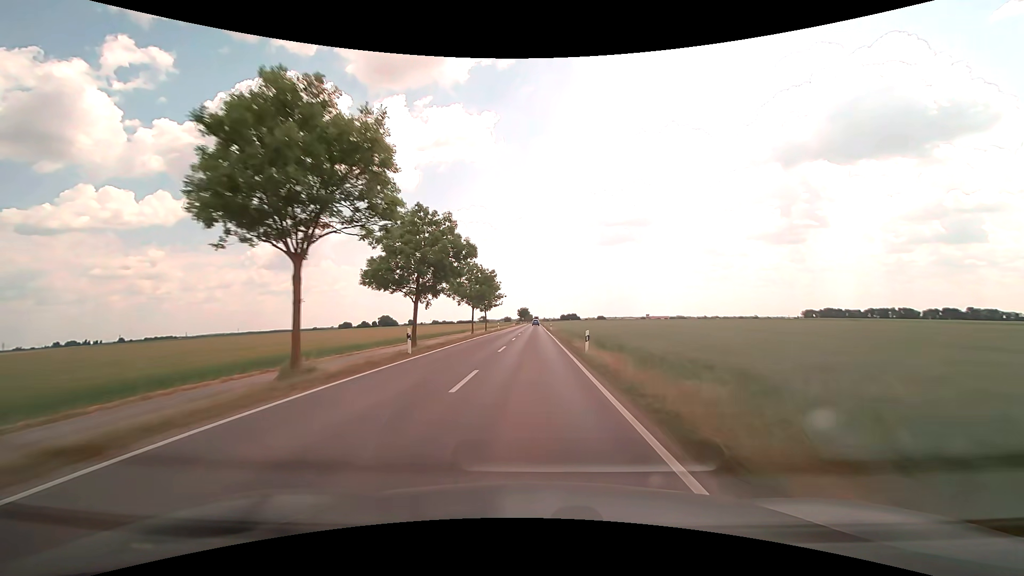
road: secondary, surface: asphalt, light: Day
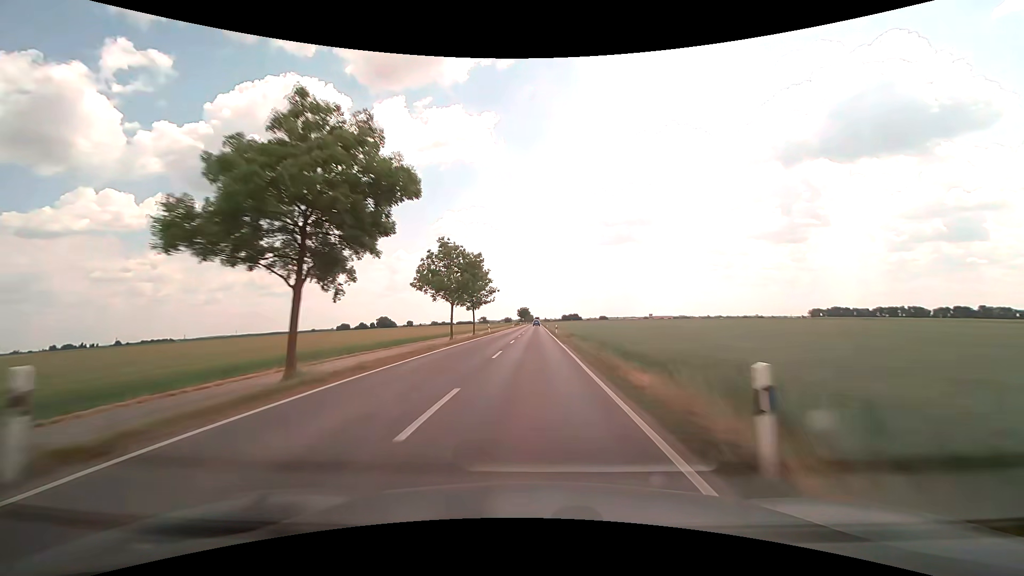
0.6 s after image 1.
(0.0, +15.6) m; 0°
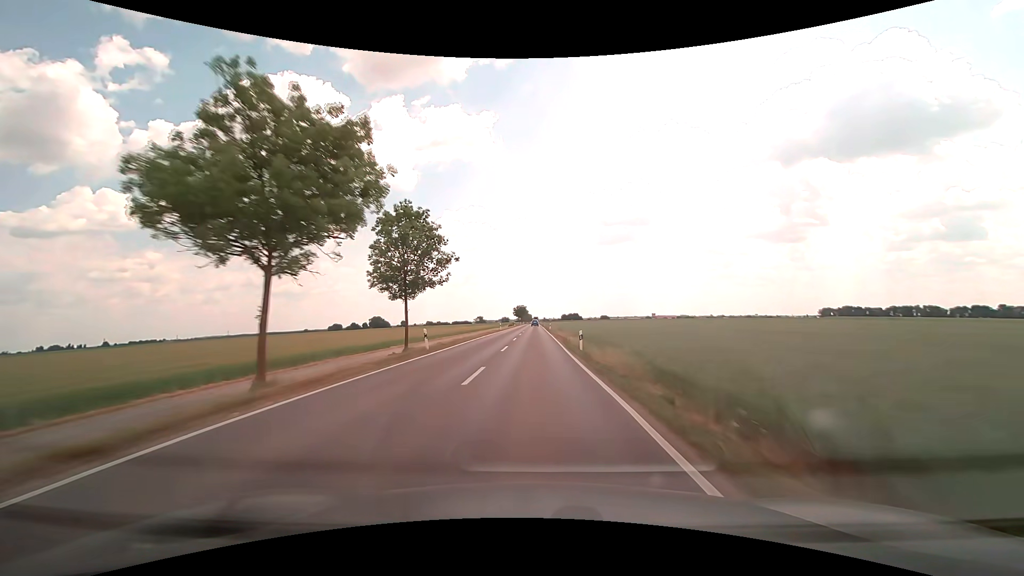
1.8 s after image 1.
(0.0, +30.9) m; 0°
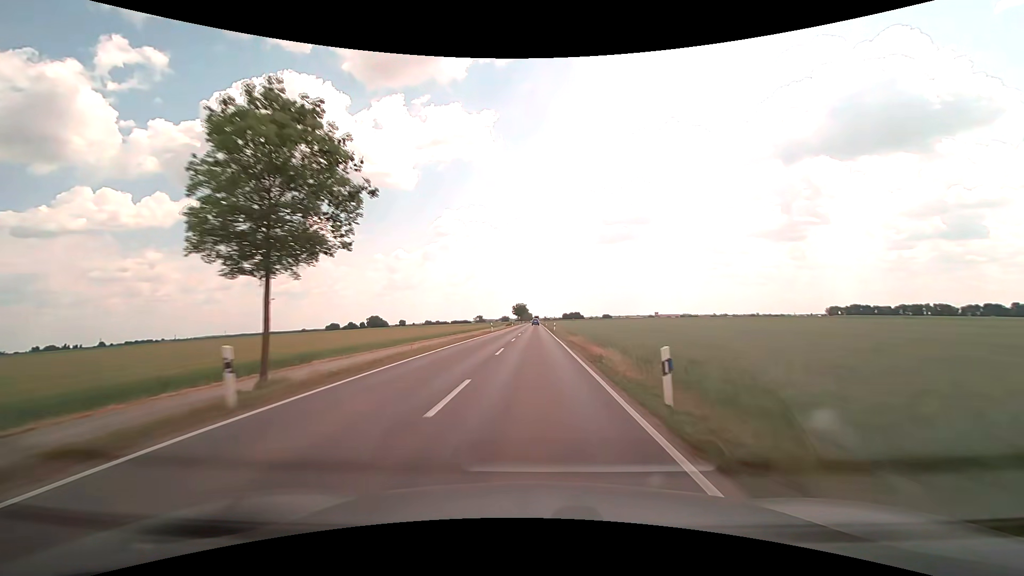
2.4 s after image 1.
(0.0, +15.4) m; 0°
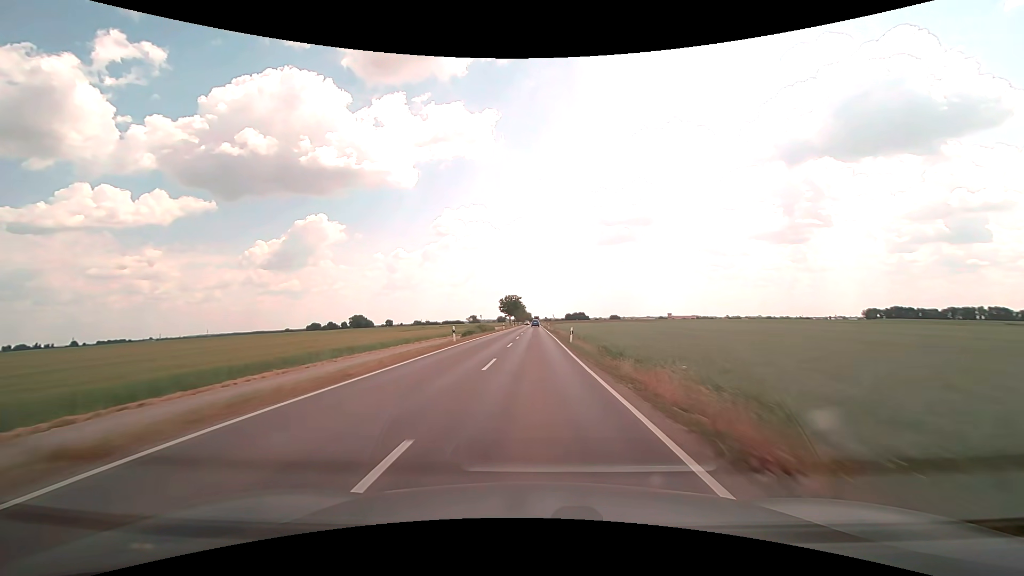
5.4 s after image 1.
(0.0, +76.9) m; 0°
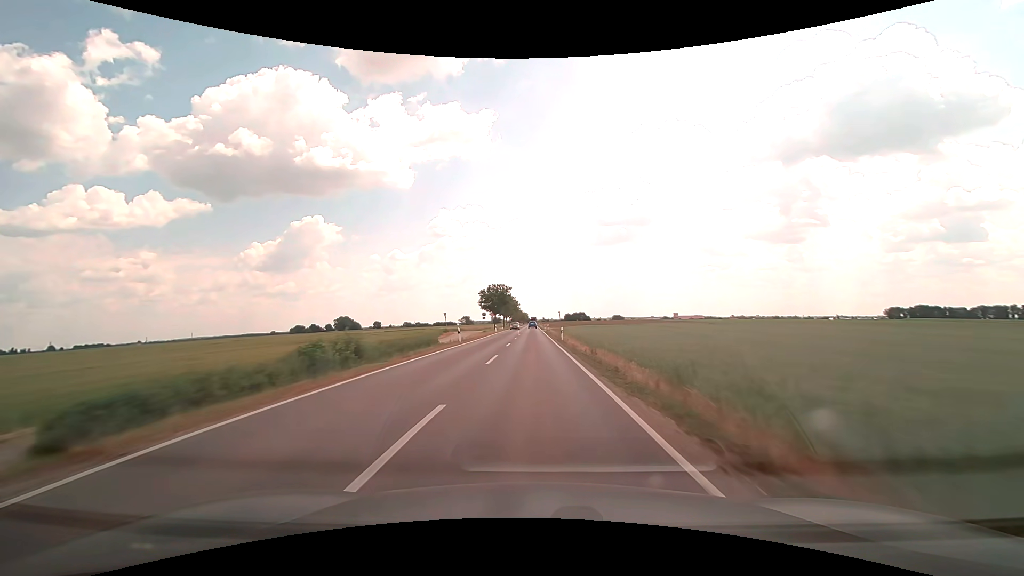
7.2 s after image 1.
(+0.1, +45.4) m; 0°
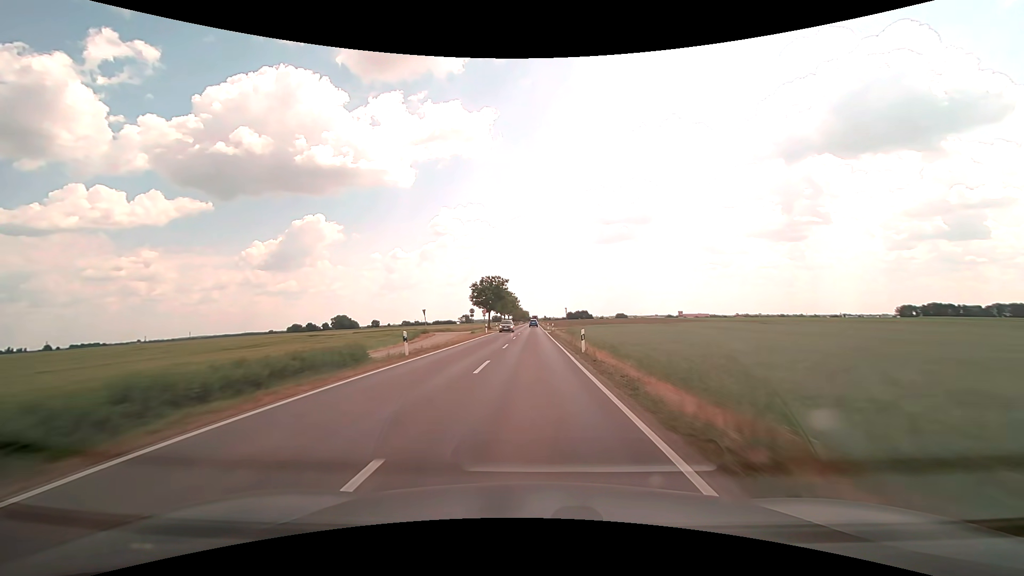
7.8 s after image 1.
(0.0, +15.0) m; 0°
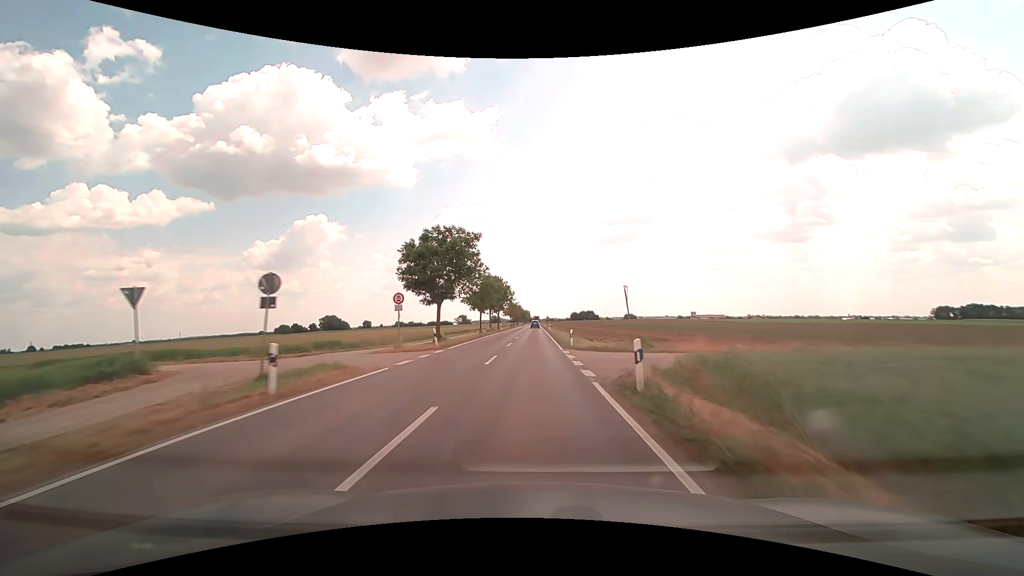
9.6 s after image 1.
(0.0, +44.6) m; 0°
(0, +10) (0, +20) (0, +30) (0, +40) (0, +50) (0, +60) (0, +70) (0, +80) (0, +90) (0, +100) m
